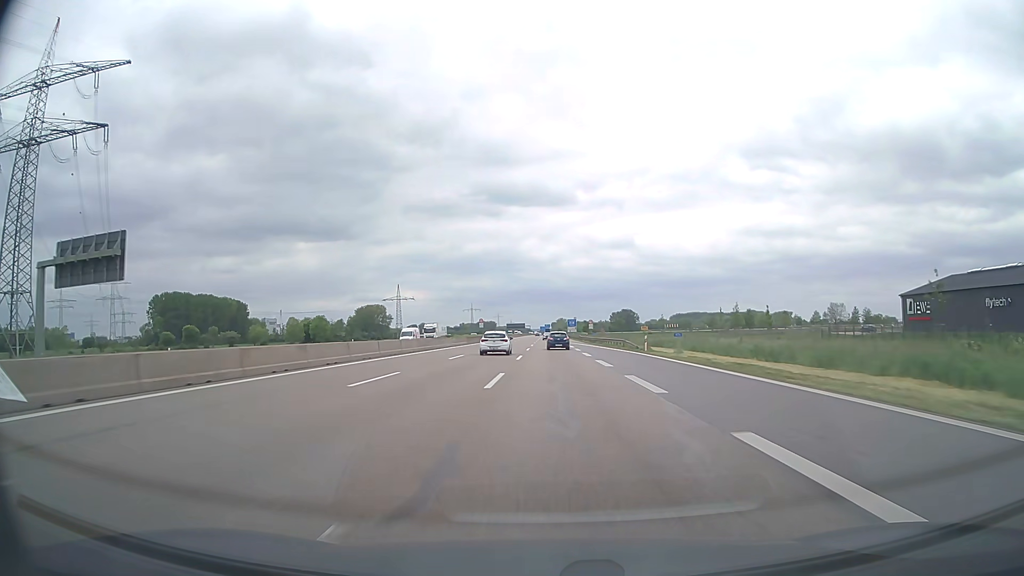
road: motorway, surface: asphalt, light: Day
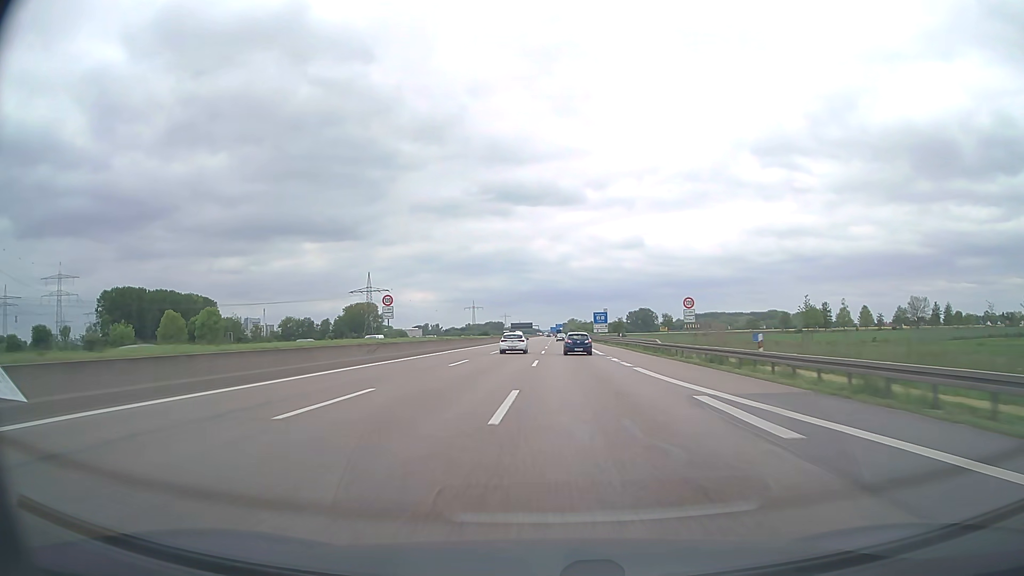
(-0.4, +78.4) m; -1°
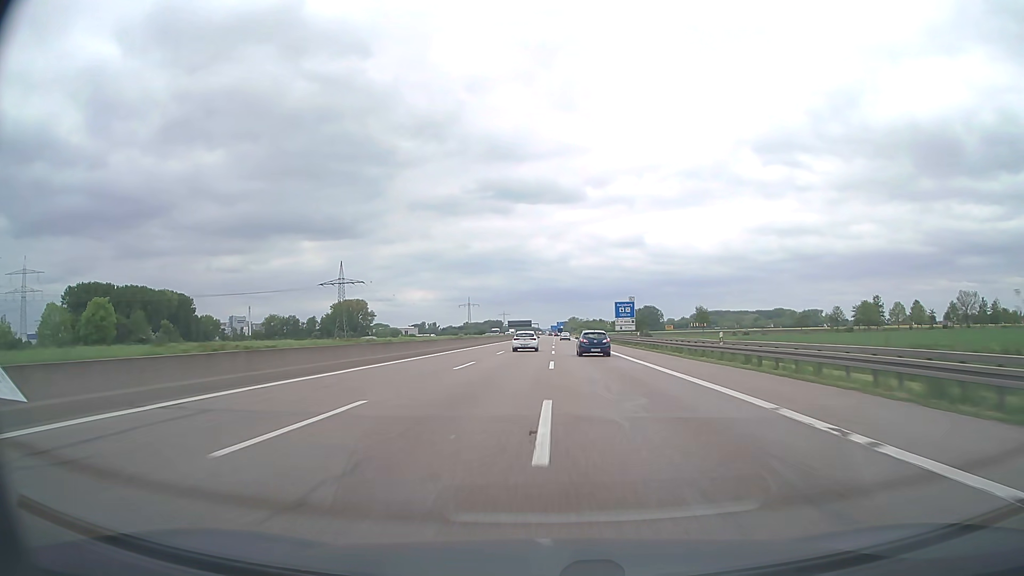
(-0.1, +39.4) m; 0°
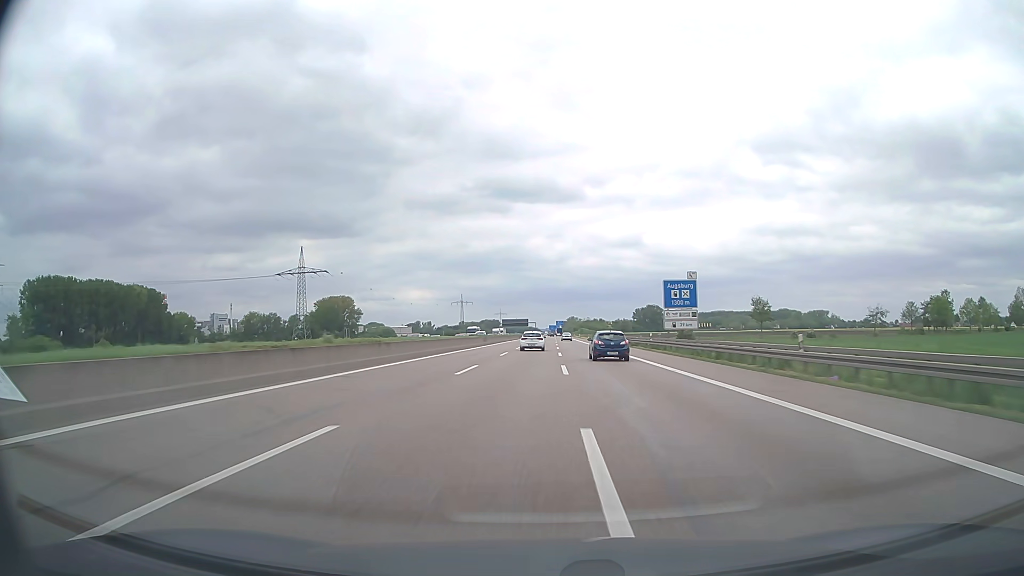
(+0.1, +39.5) m; 0°
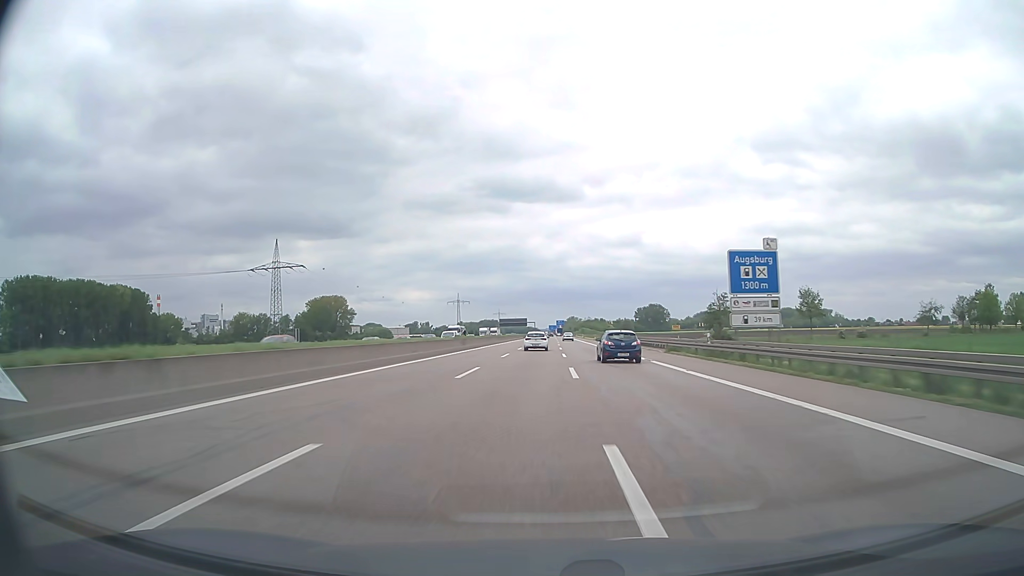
(0.0, +19.7) m; 0°
